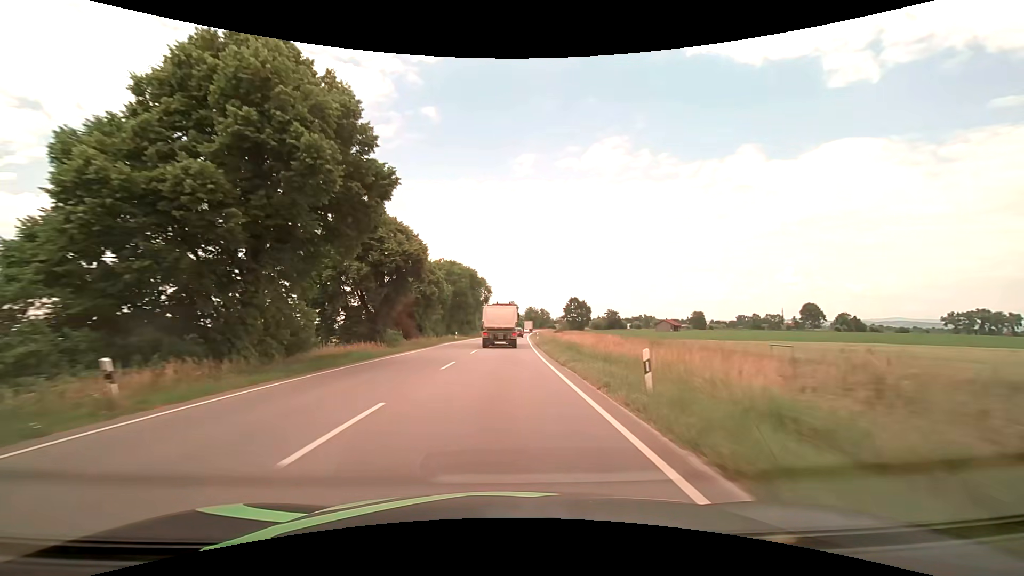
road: primary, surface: asphalt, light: Day
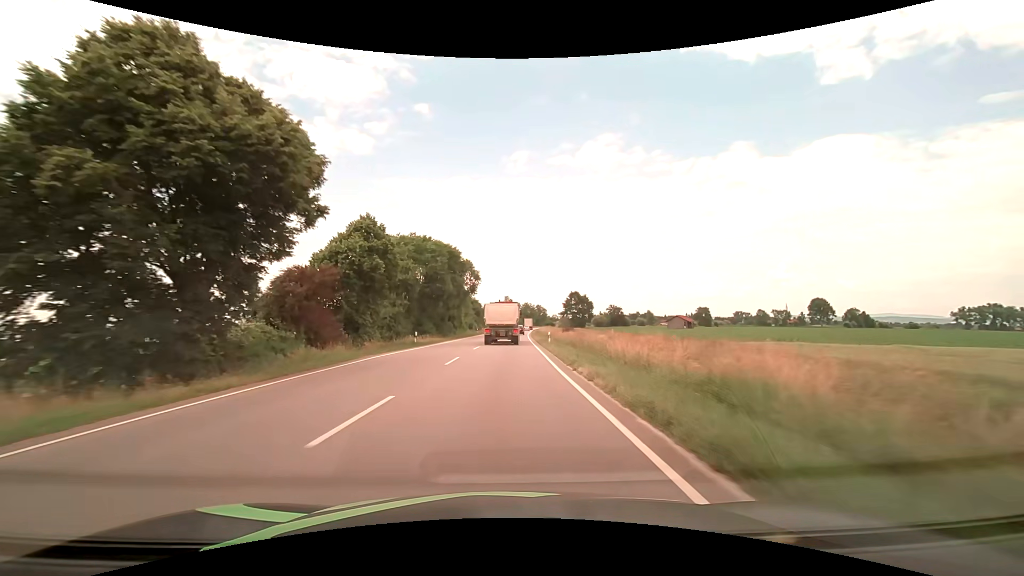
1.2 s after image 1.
(+0.1, +23.0) m; +1°
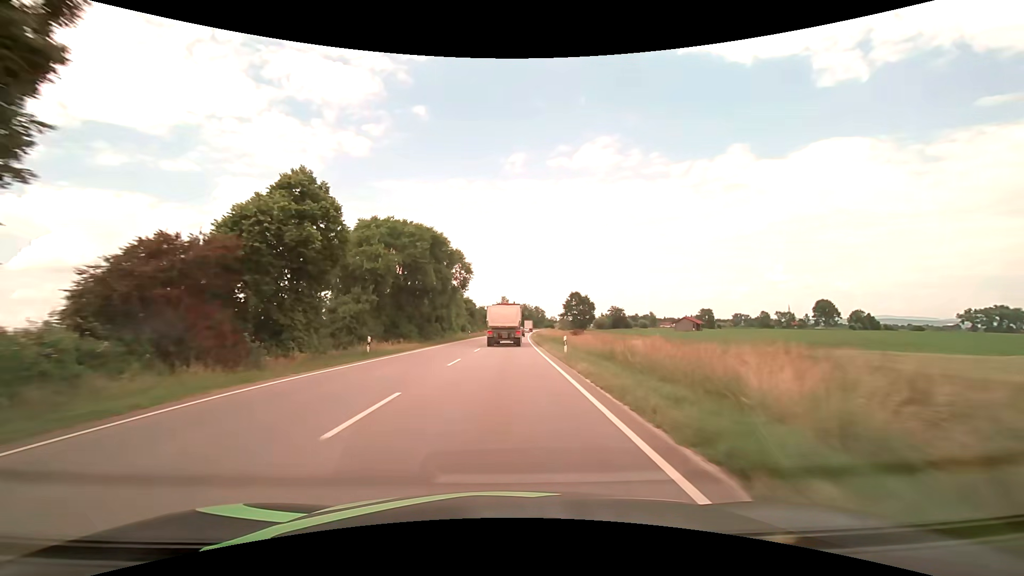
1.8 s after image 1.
(0.0, +11.6) m; 0°
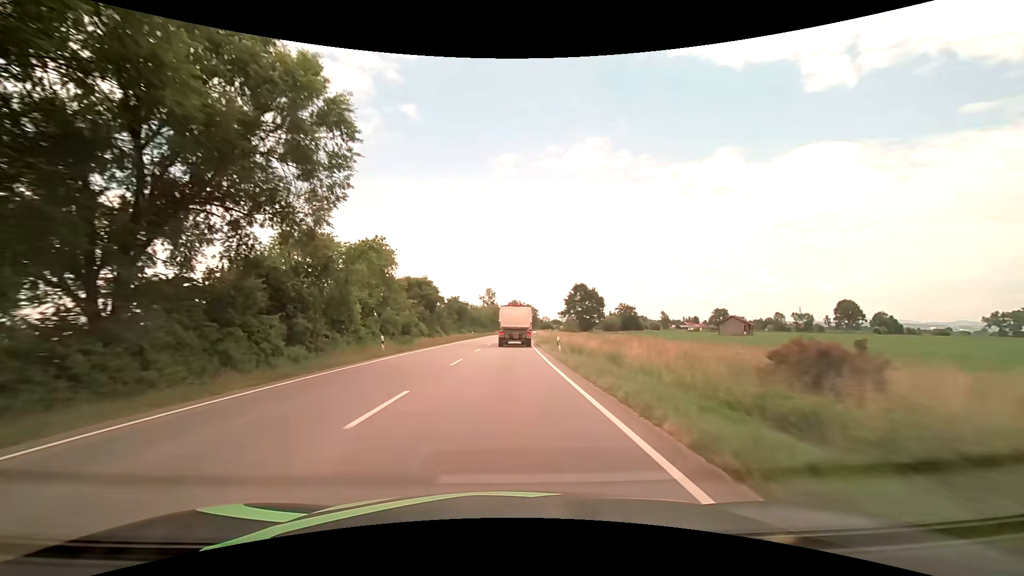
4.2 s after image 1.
(+0.6, +46.7) m; +1°
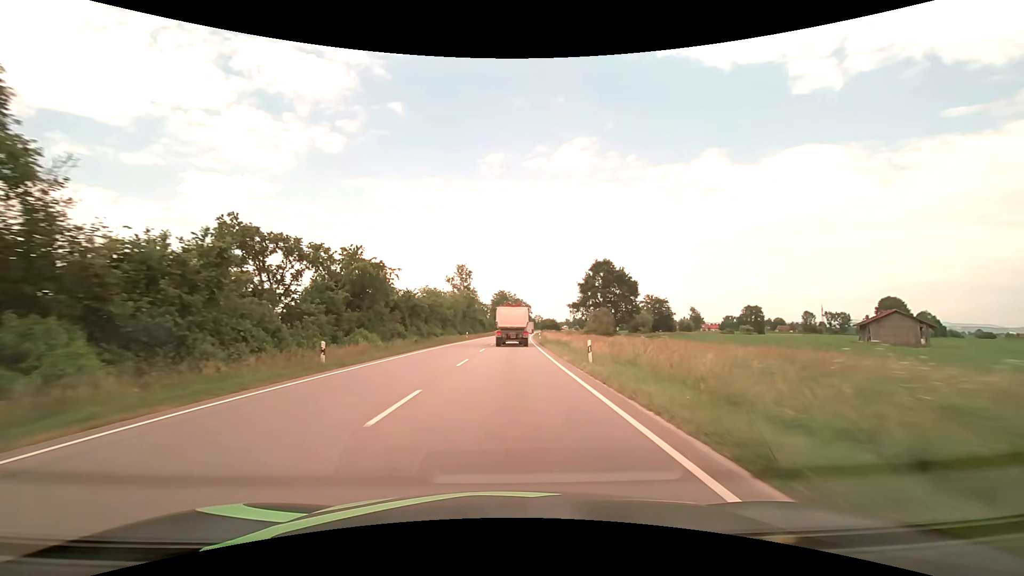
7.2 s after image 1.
(+1.0, +59.4) m; +2°
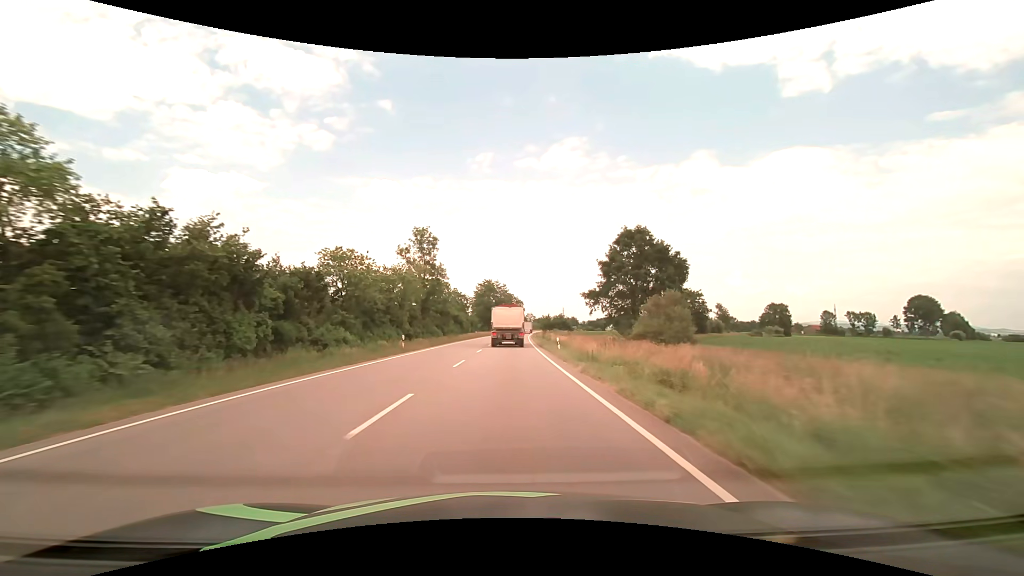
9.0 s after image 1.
(+0.5, +36.2) m; +1°
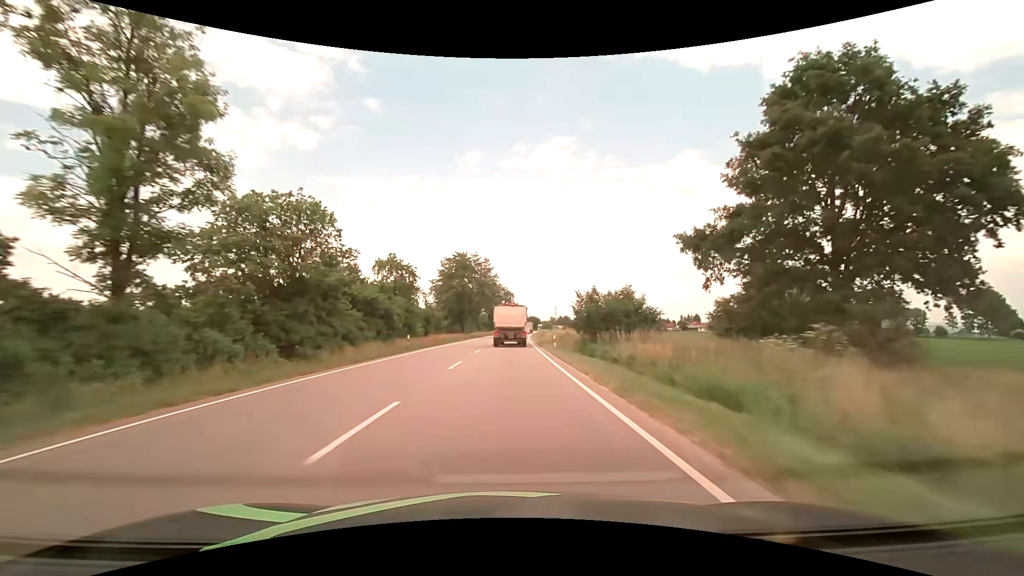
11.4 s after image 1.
(+0.8, +48.5) m; +2°
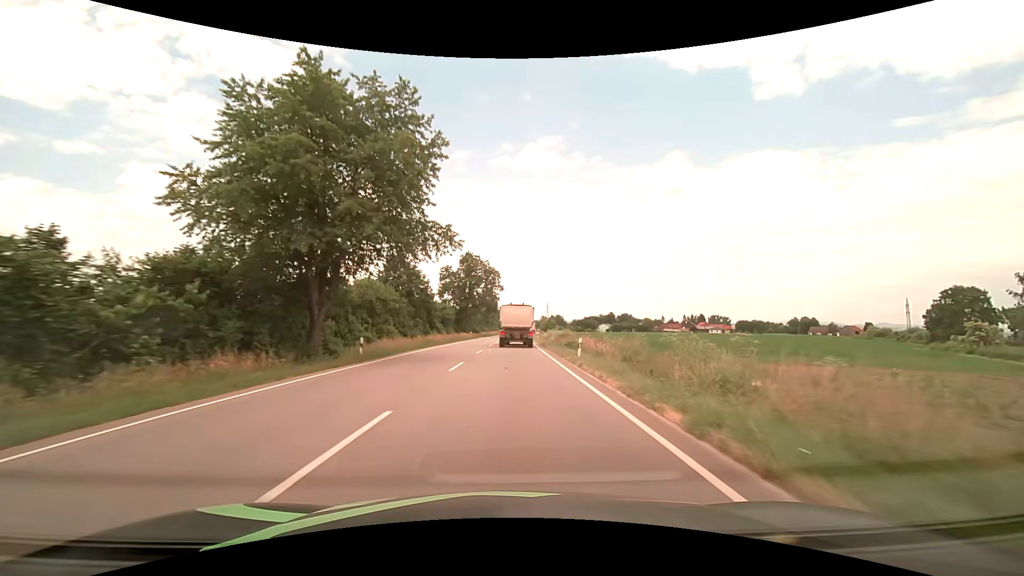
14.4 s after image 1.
(+0.7, +60.5) m; +1°
(0, +10) (0, +20) (0, +30) (+1, +40) (+1, +50) (+1, +60) (+2, +70) (+2, +80) (+3, +90) (+3, +100) m
